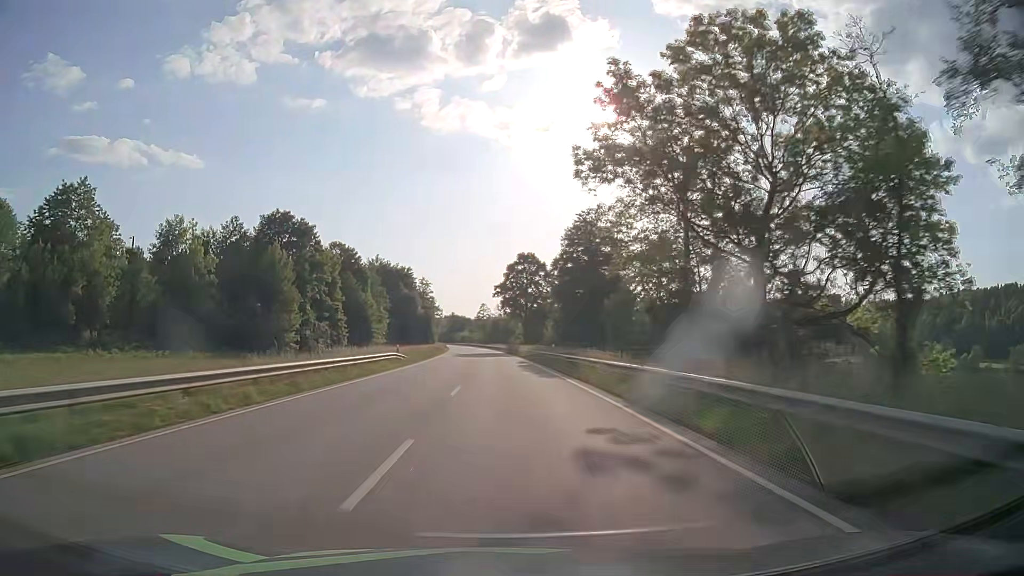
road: primary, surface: asphalt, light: Day
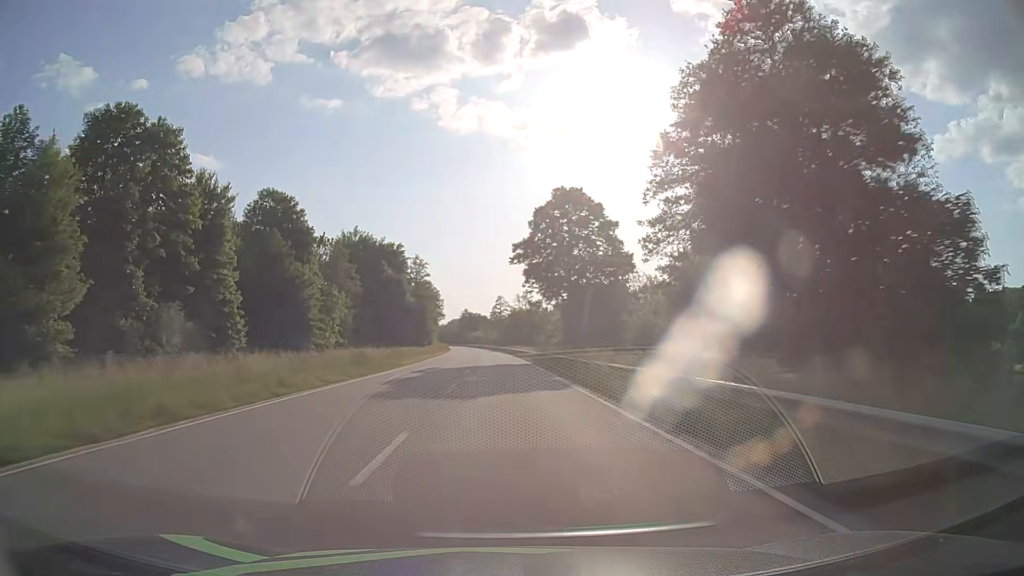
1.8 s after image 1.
(-0.8, +47.5) m; -2°
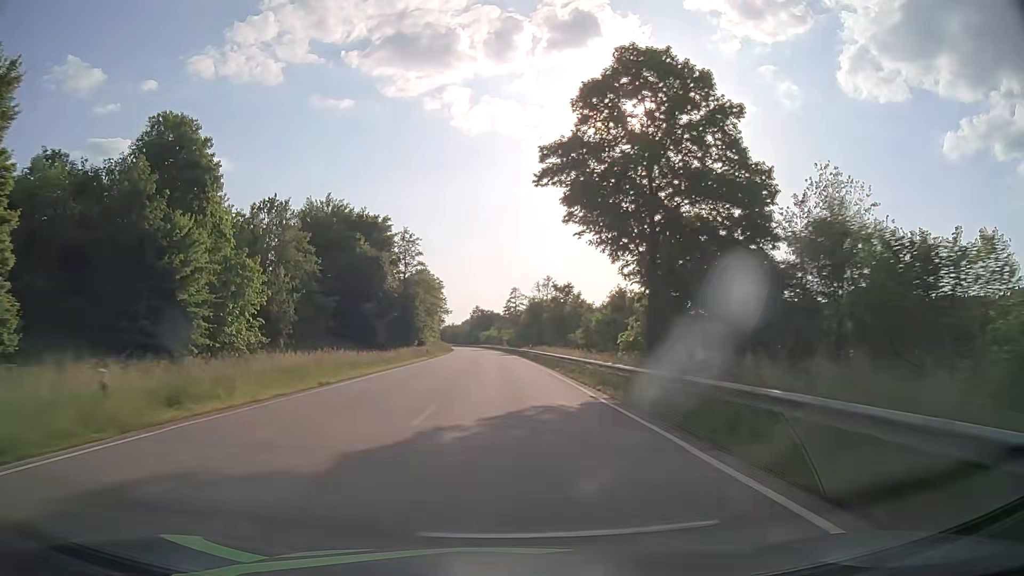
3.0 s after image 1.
(-0.3, +31.7) m; -1°
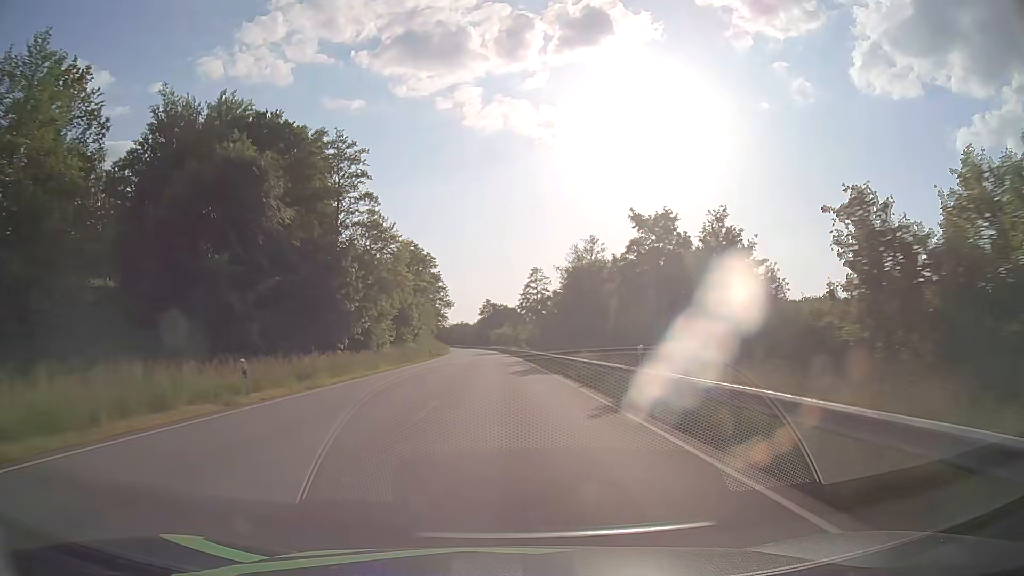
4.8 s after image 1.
(-0.6, +47.6) m; -1°
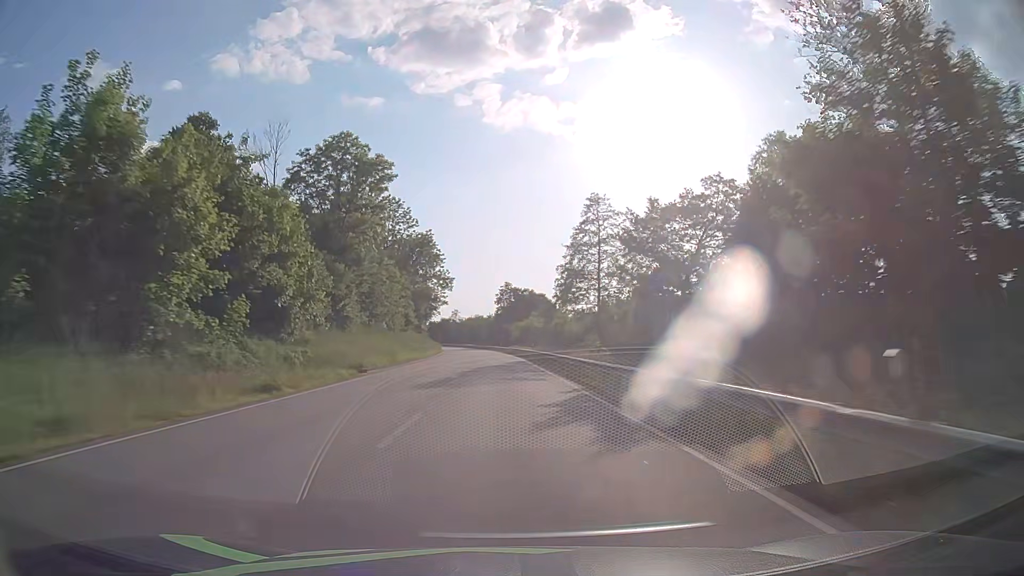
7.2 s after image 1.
(-1.2, +63.4) m; -2°
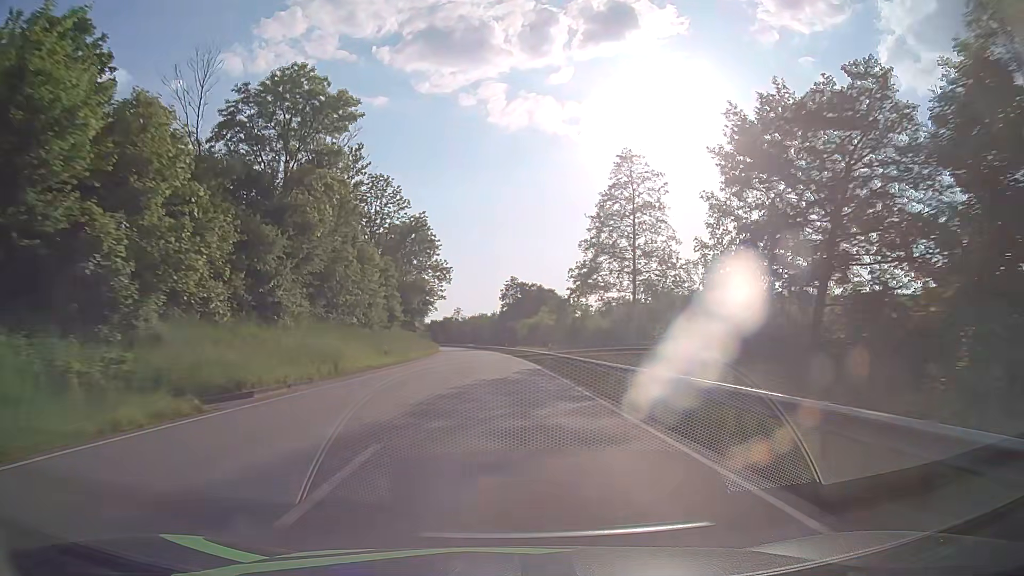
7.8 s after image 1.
(-0.1, +15.9) m; -1°
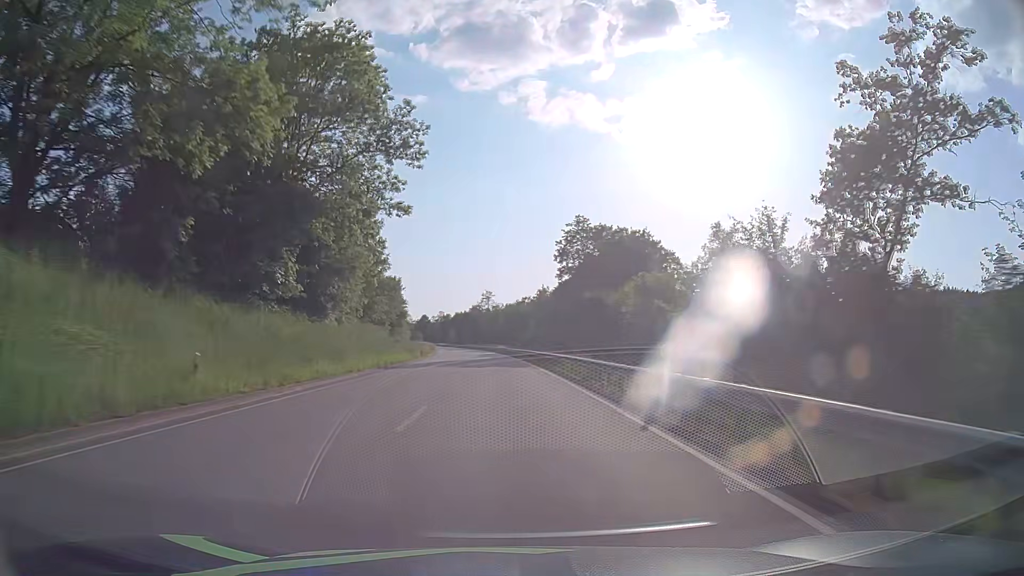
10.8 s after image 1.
(-2.2, +79.1) m; -4°
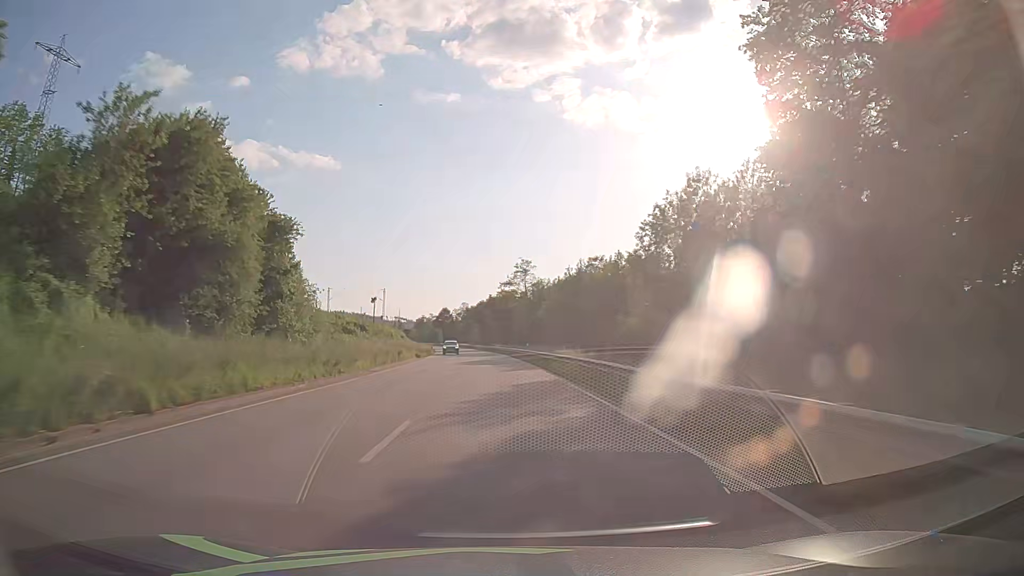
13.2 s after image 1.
(-1.7, +63.2) m; -3°
(0, +10) (0, +20) (-1, +30) (-1, +40) (-1, +50) (-2, +60) (-3, +70) (-3, +80) (-4, +90) (-5, +100) m
